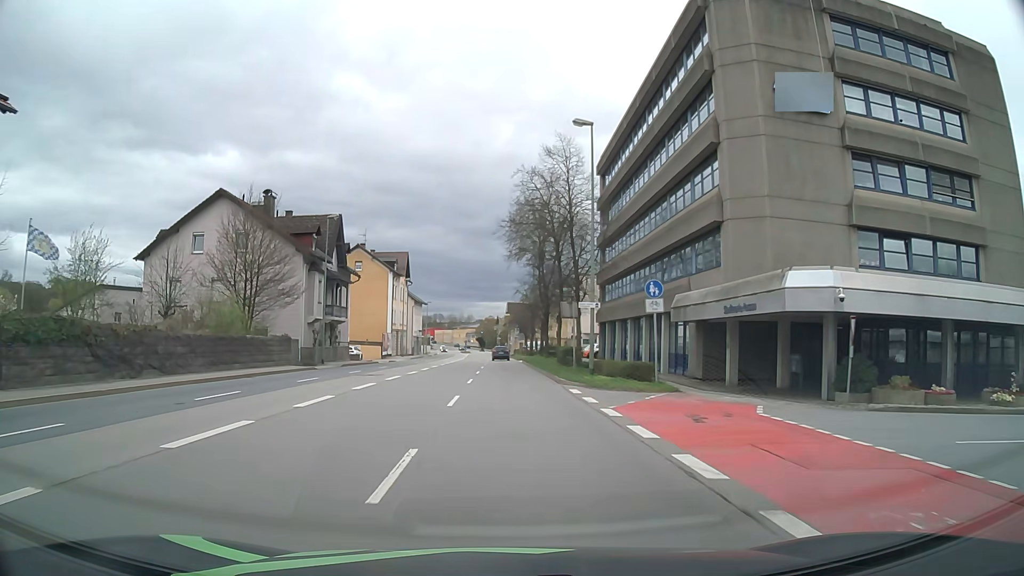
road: primary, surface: asphalt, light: Day
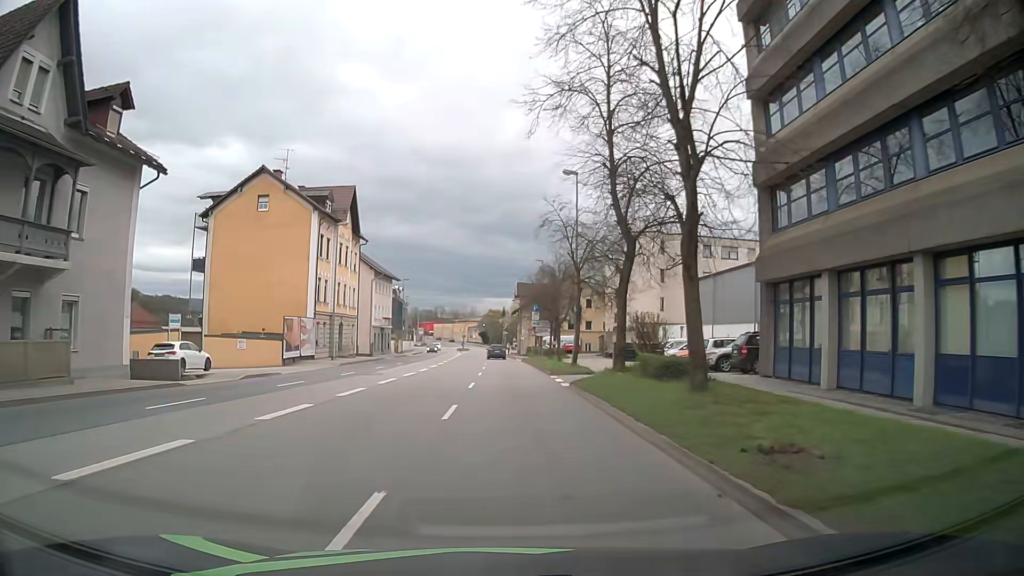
(-0.4, +38.6) m; 0°
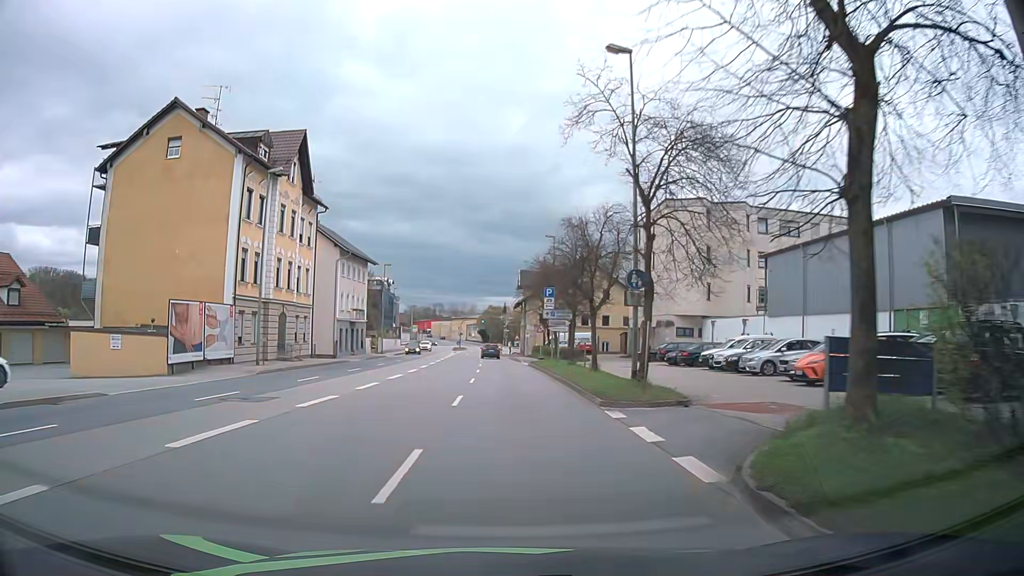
(-0.2, +15.6) m; -1°
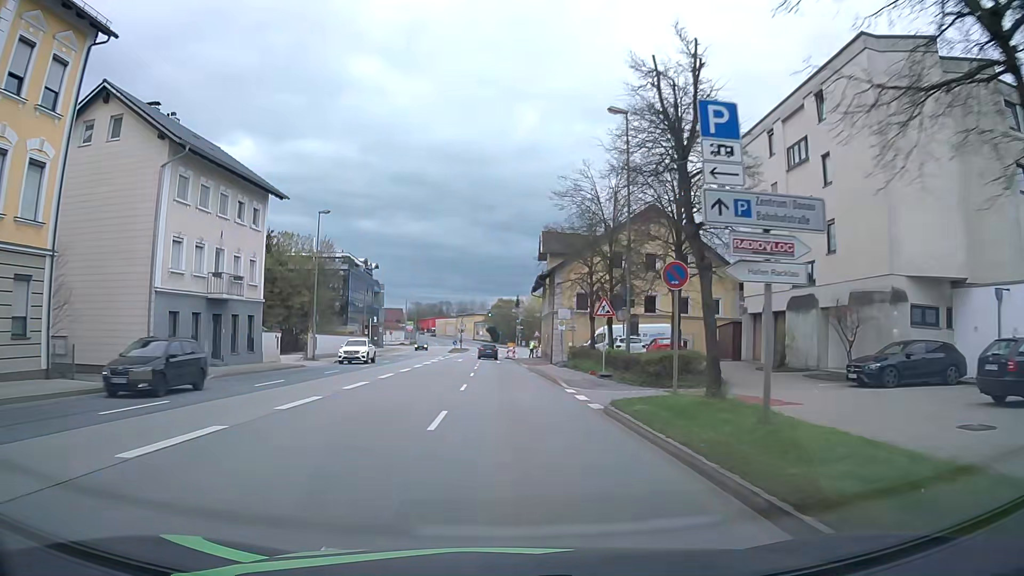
(-0.2, +31.3) m; -1°
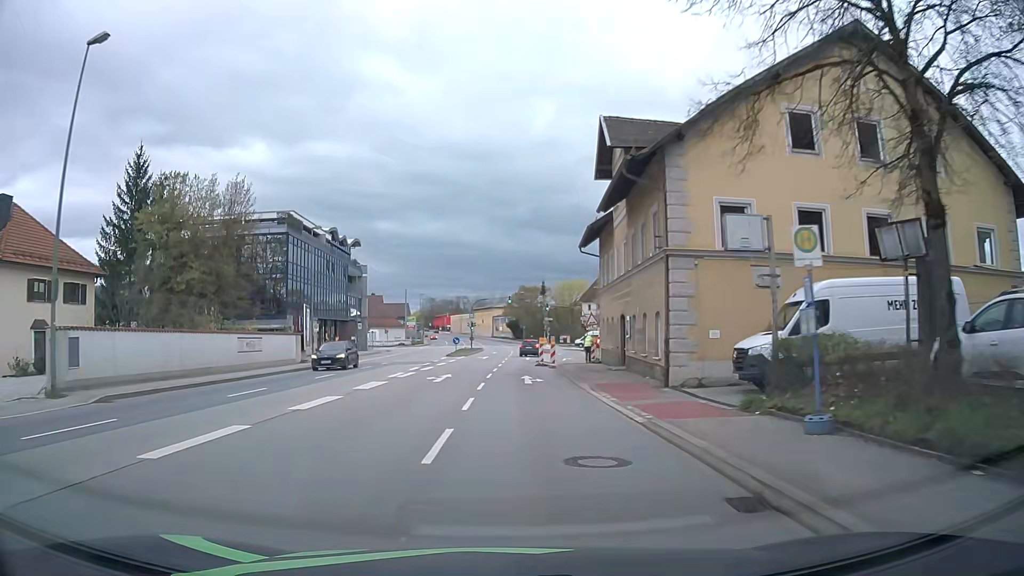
(-0.5, +29.9) m; -2°
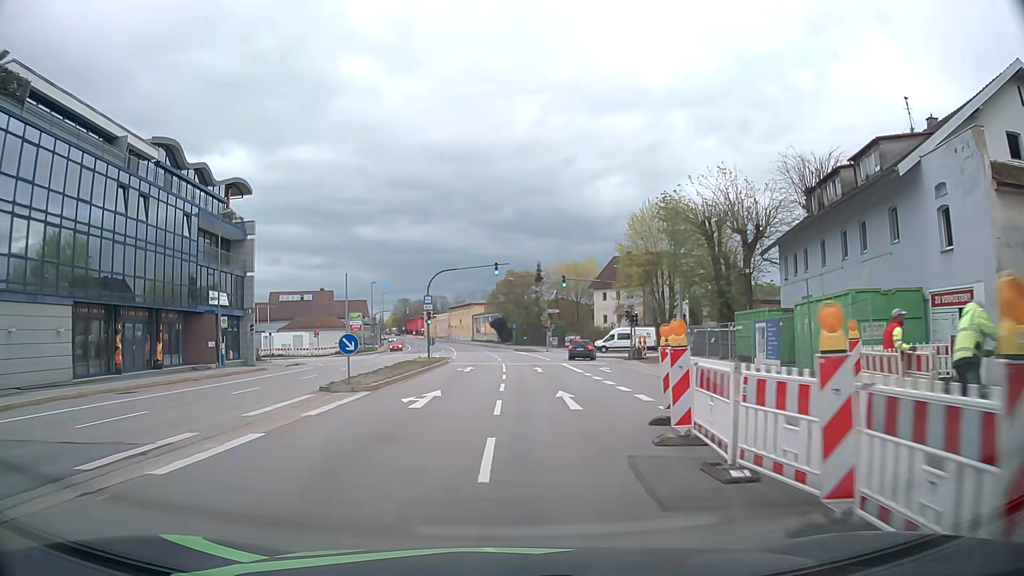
(-0.1, +37.1) m; +1°
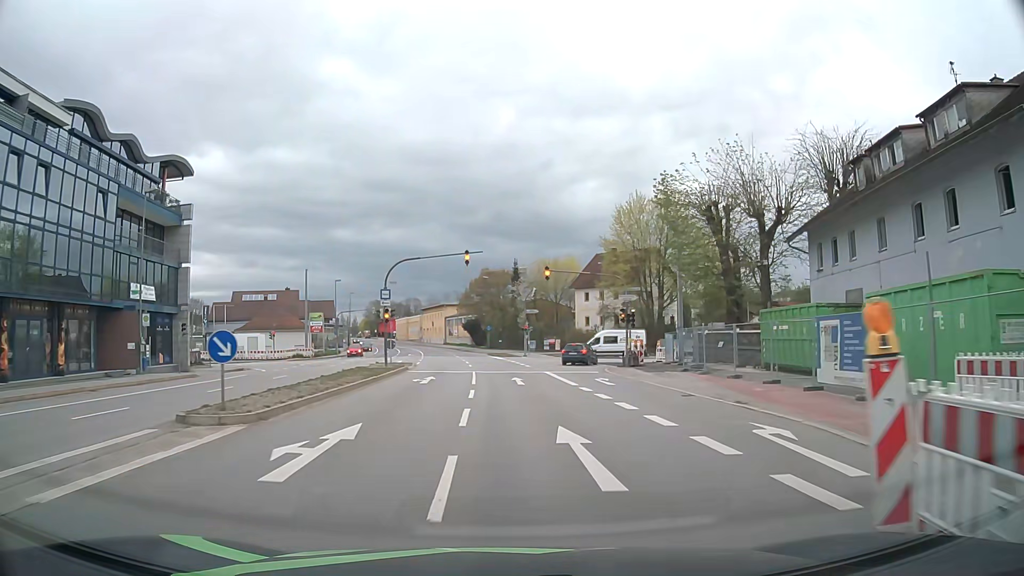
(+0.1, +7.4) m; +2°
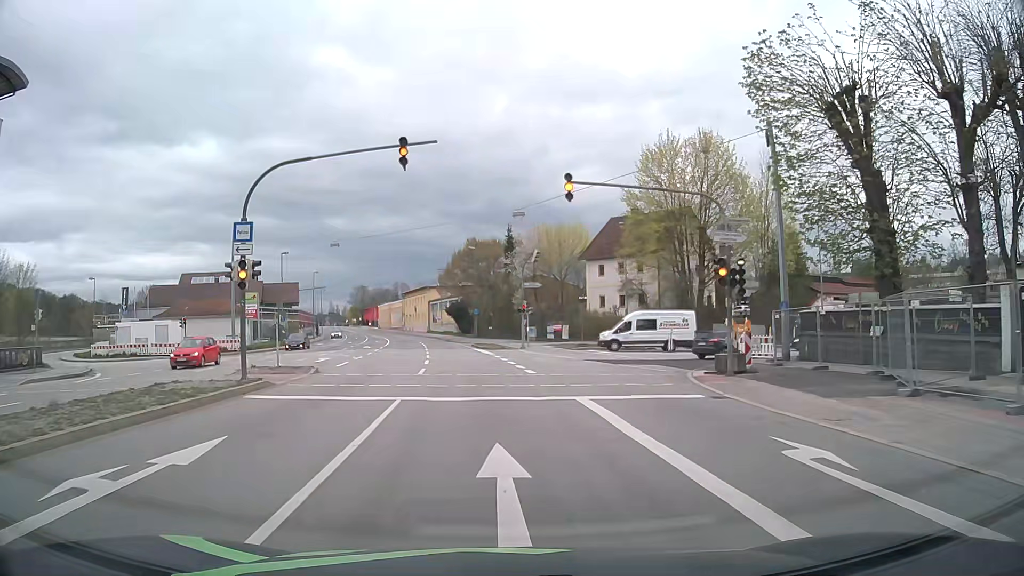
(+0.5, +19.4) m; +1°
